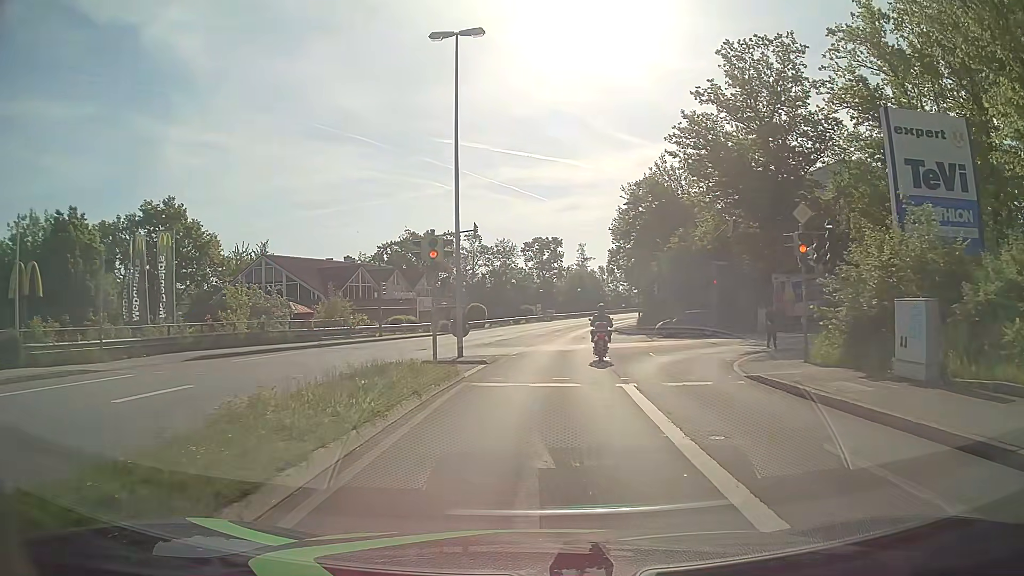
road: tertiary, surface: asphalt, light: Day
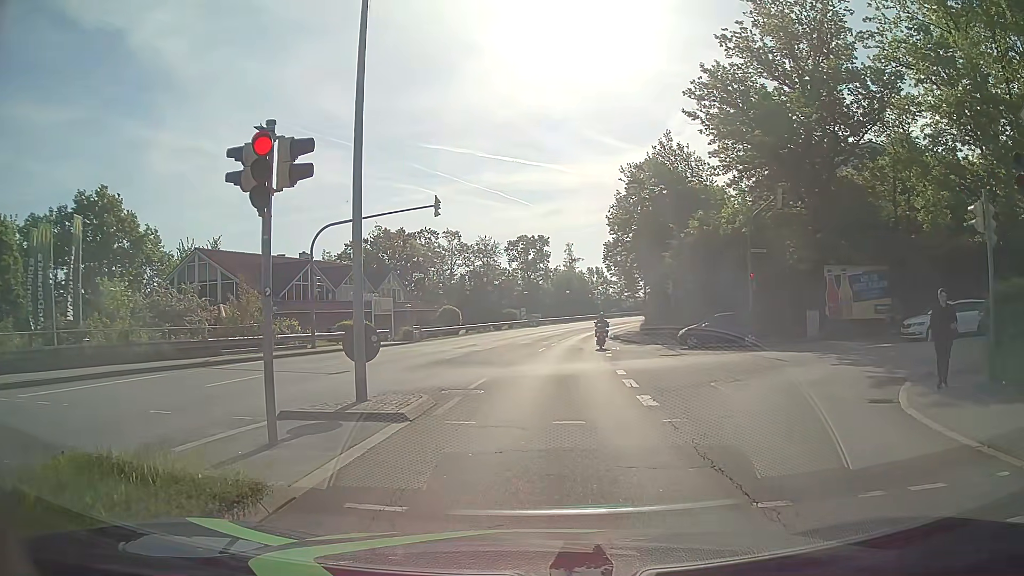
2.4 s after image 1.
(+0.1, +9.4) m; +1°
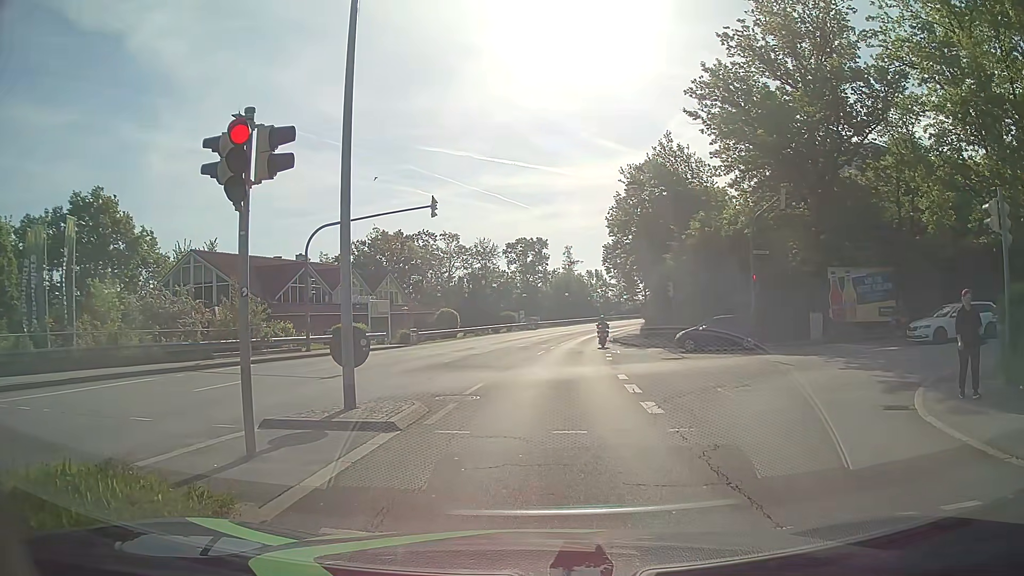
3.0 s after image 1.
(0.0, +0.5) m; 0°
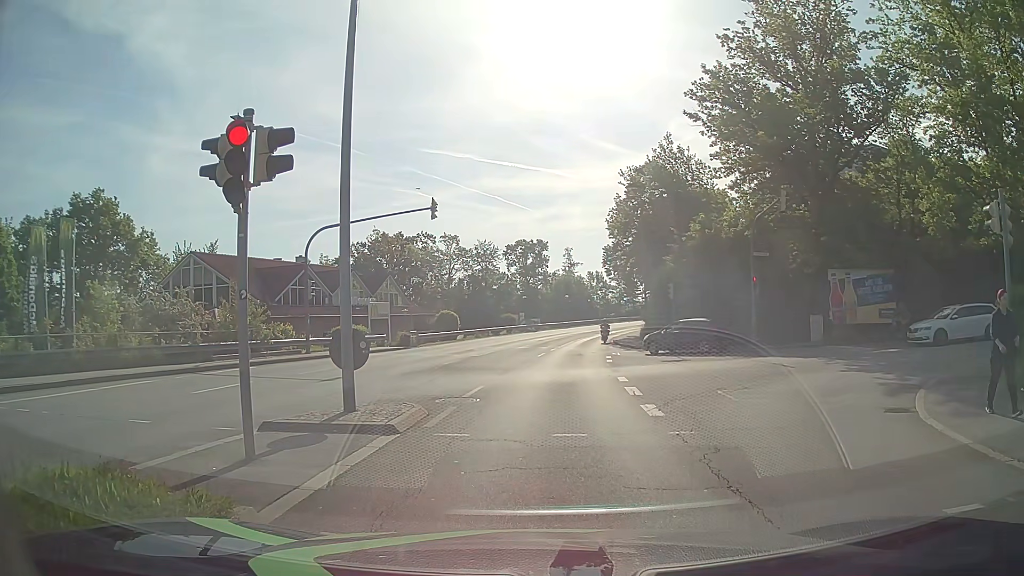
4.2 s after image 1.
(0.0, +0.1) m; 0°
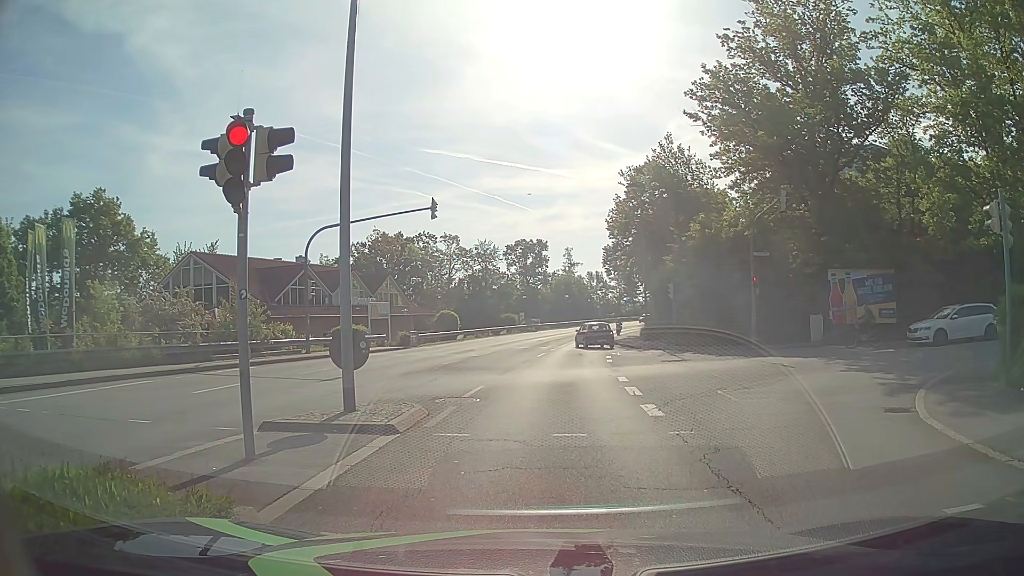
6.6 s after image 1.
(0.0, 0.0) m; 0°
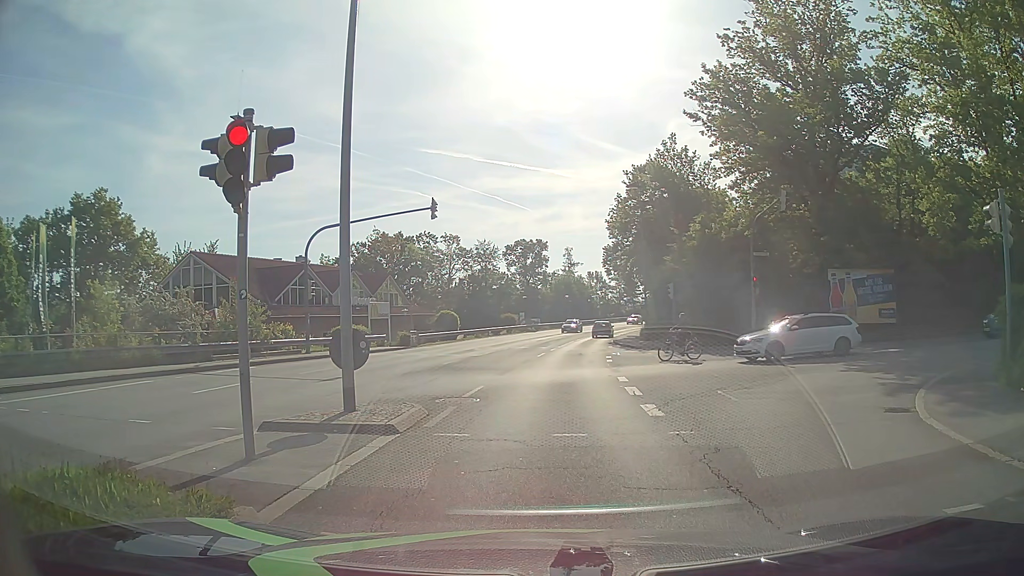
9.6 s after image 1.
(0.0, 0.0) m; 0°
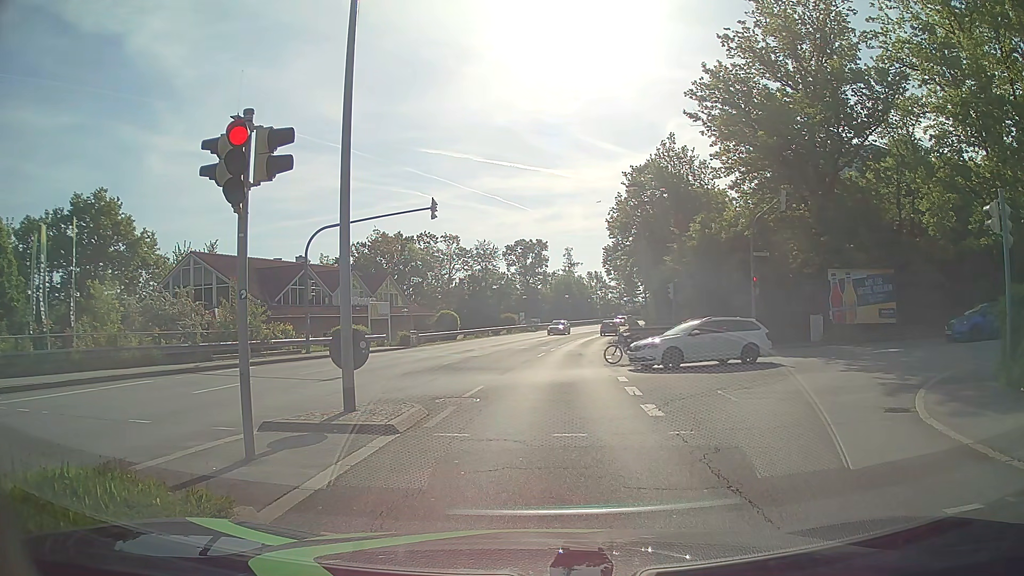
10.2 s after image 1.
(0.0, 0.0) m; 0°
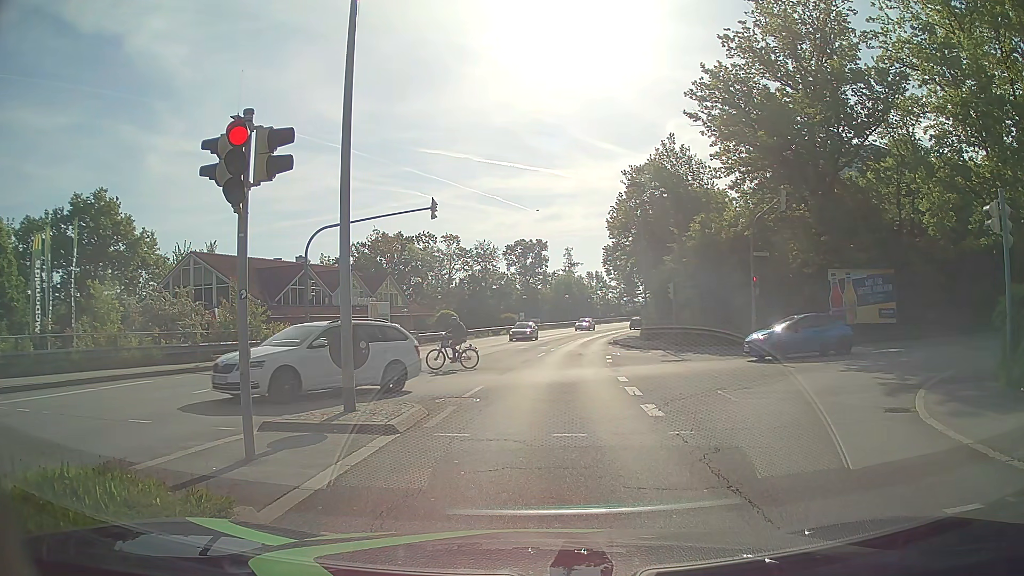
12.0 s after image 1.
(0.0, 0.0) m; 0°
(0, +10) (+1, +20) (+2, +30) (+3, +40) (+4, +50) (+6, +60) (+8, +69) (+11, +79) (+14, +89) (+18, +98) m
